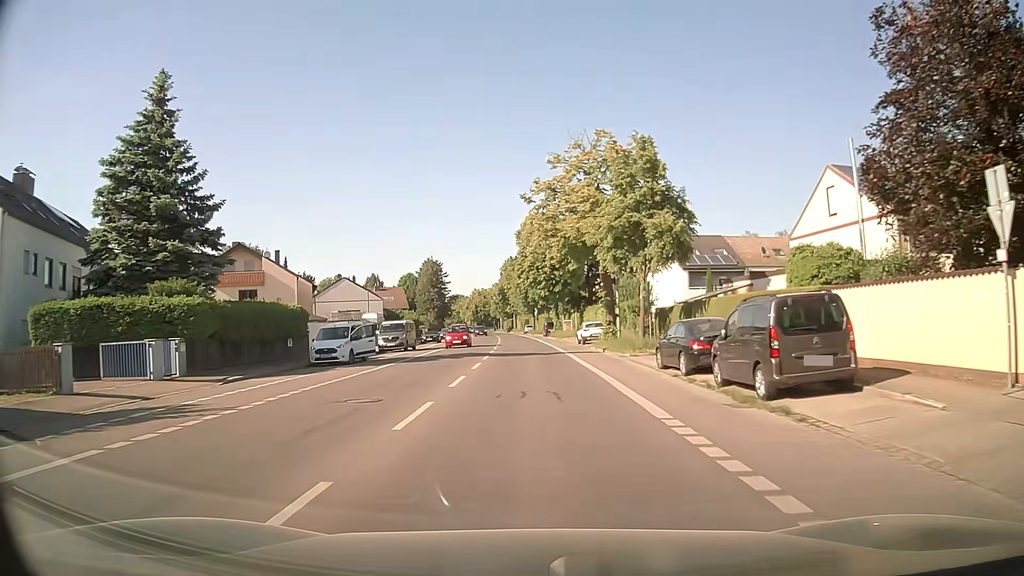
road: secondary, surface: asphalt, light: Day
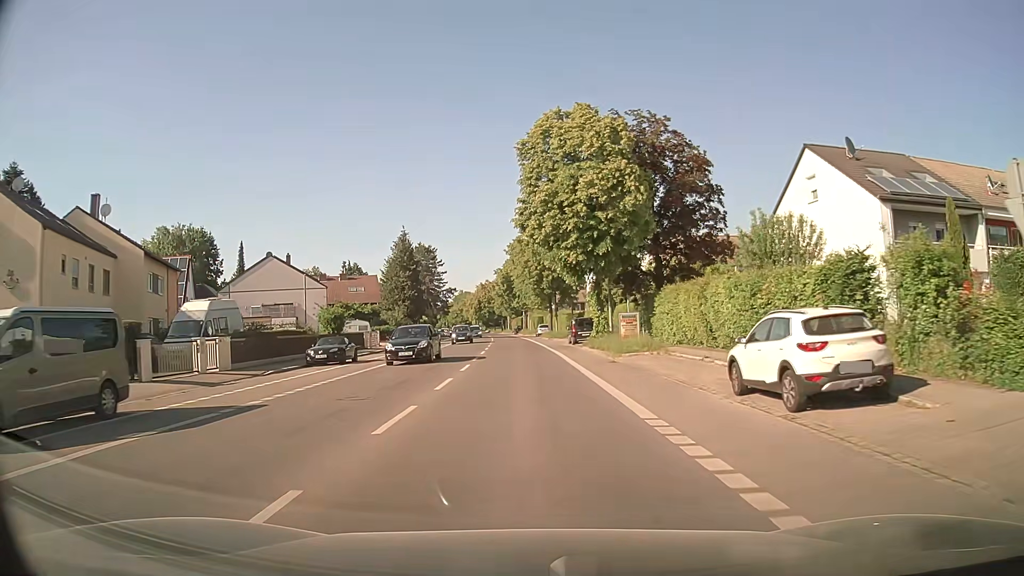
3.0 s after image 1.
(-0.5, +36.0) m; -2°
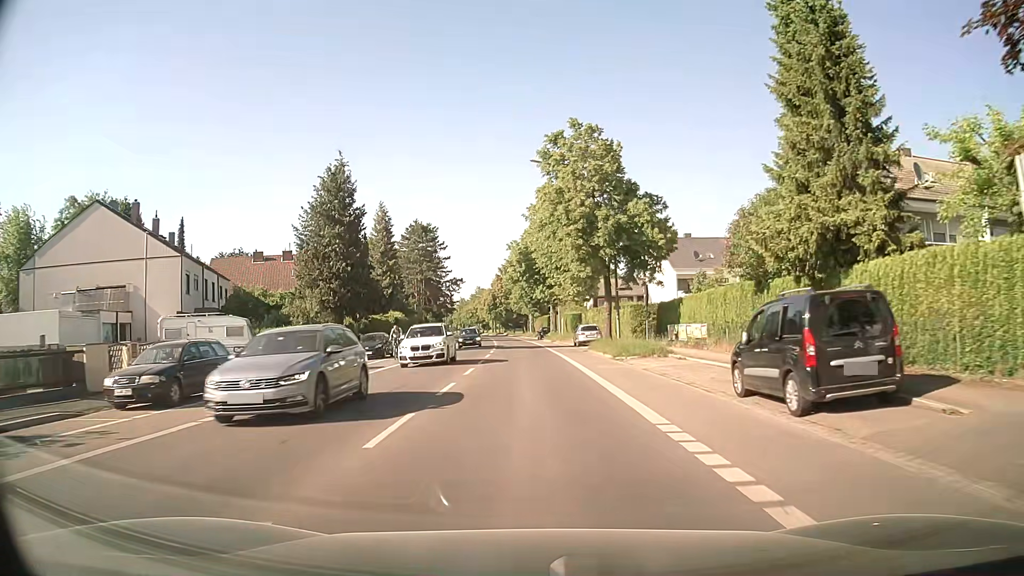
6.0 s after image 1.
(-0.7, +36.9) m; -1°
